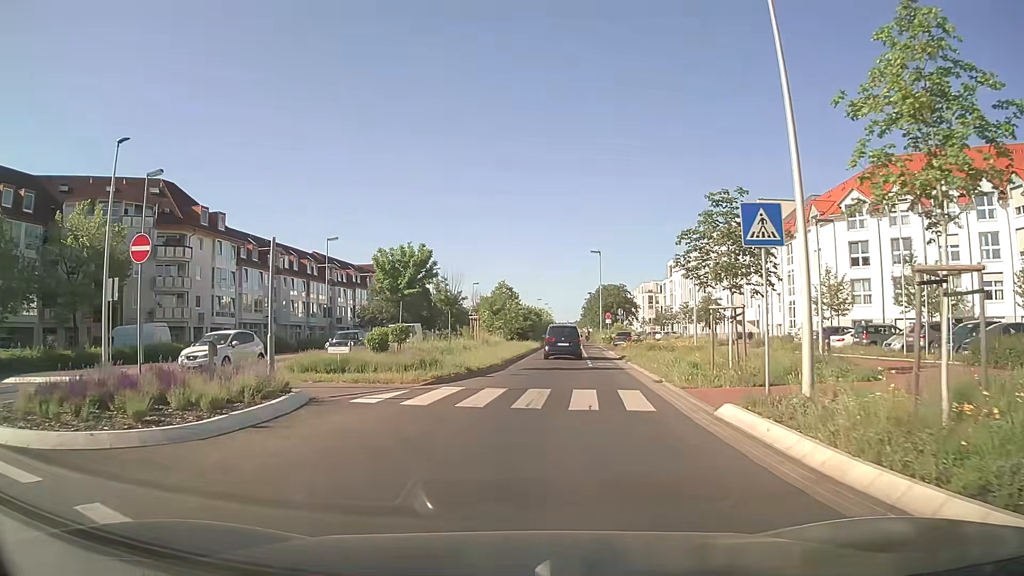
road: secondary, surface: asphalt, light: Day
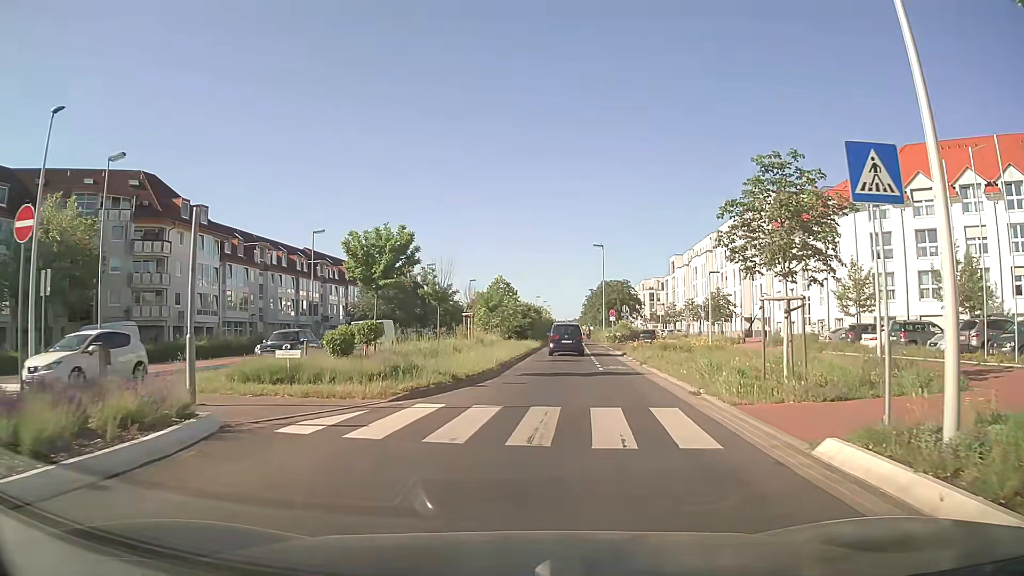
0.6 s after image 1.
(0.0, +4.0) m; 0°
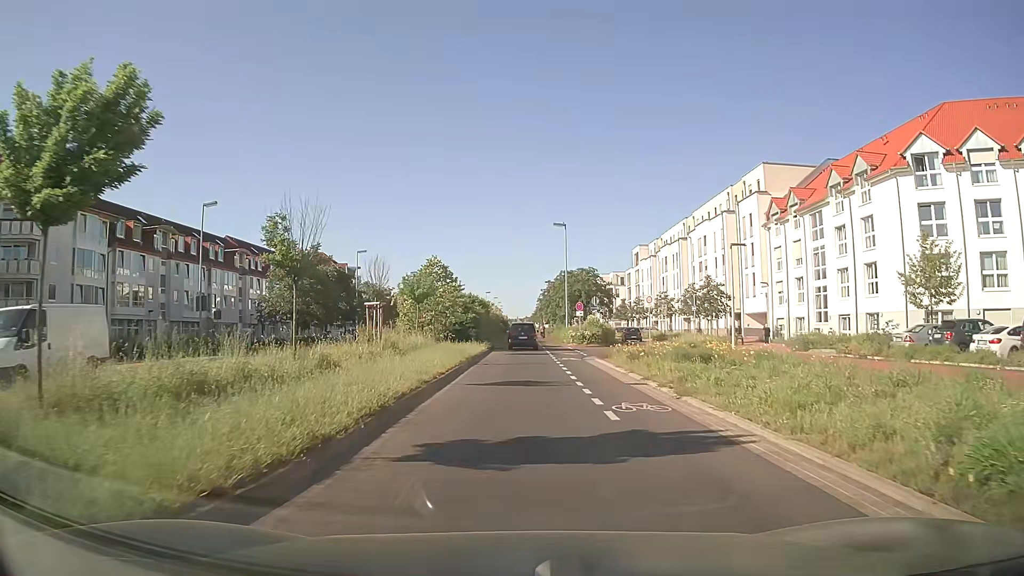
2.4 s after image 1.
(+0.6, +13.3) m; +4°
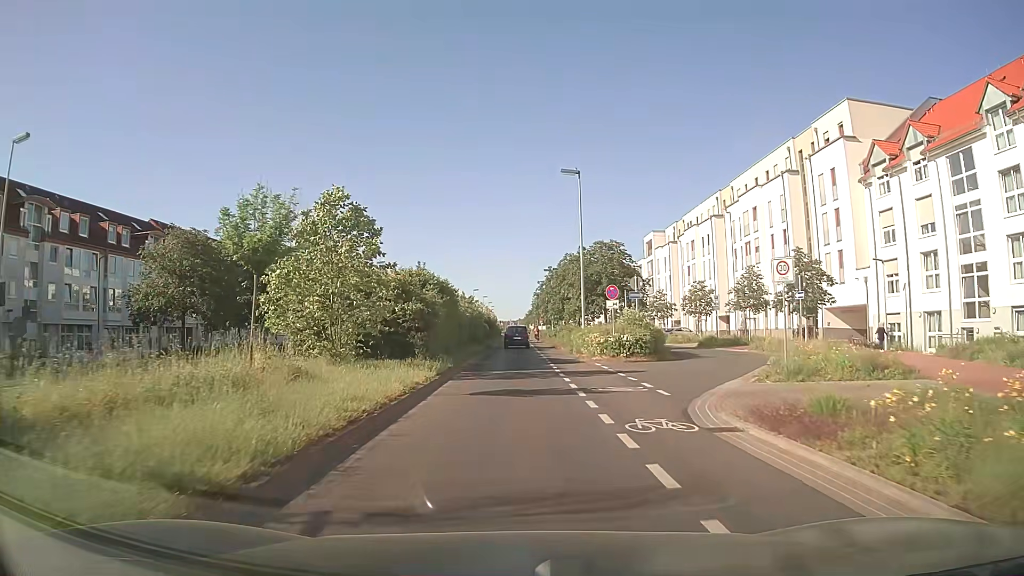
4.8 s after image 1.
(+0.2, +20.6) m; +1°
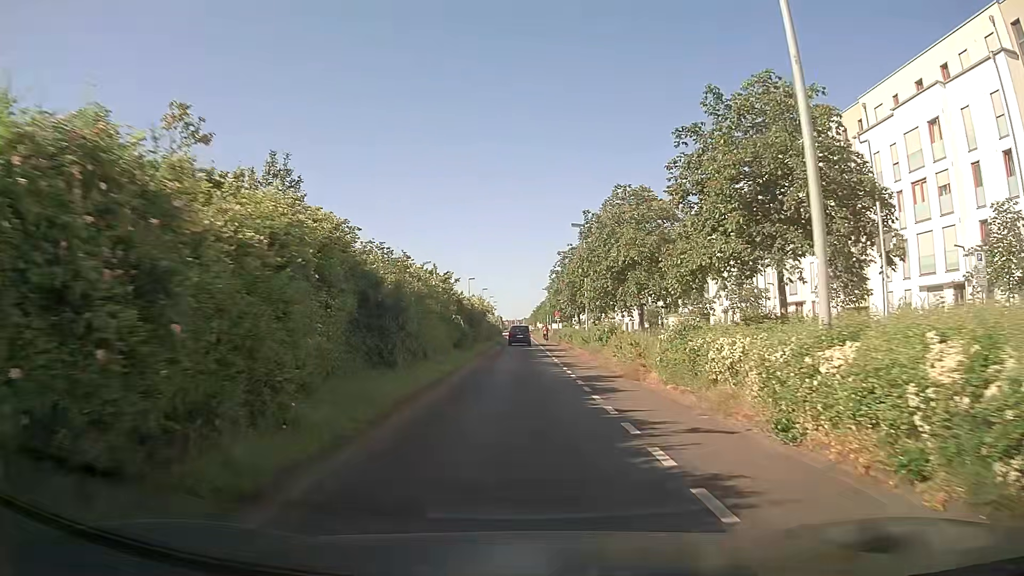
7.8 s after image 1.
(-0.2, +29.3) m; 0°
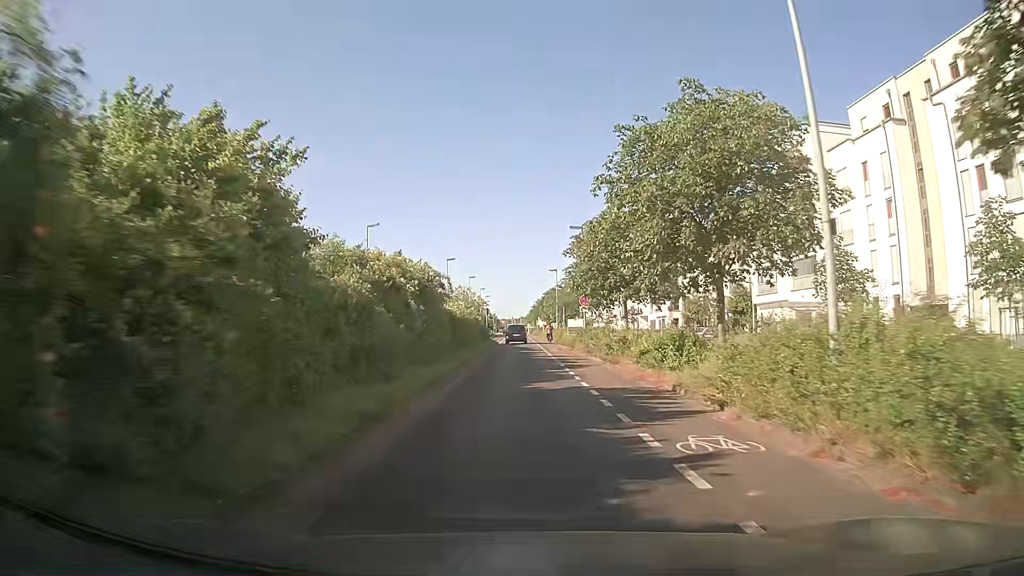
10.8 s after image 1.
(0.0, +31.4) m; 0°
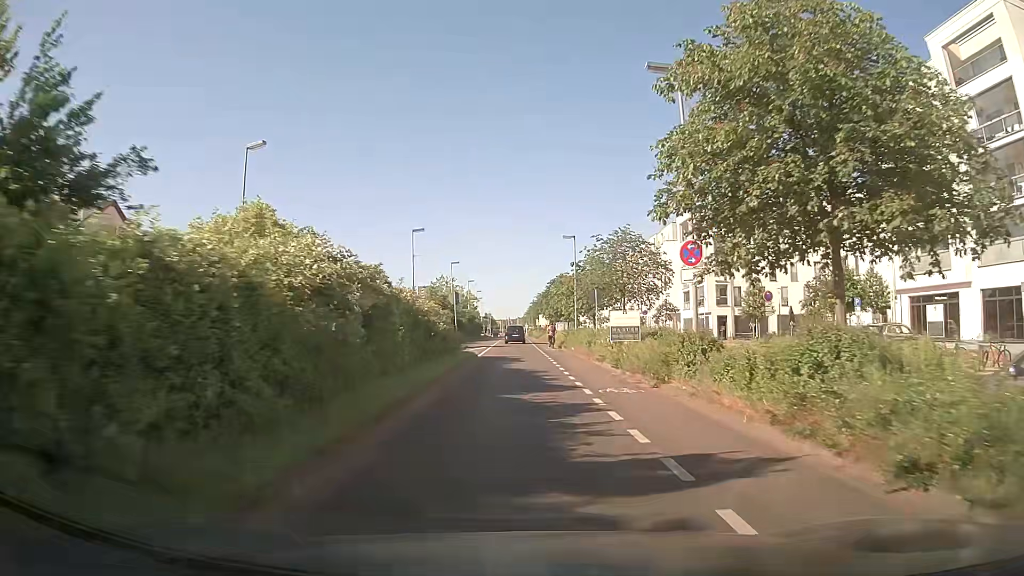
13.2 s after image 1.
(0.0, +26.1) m; 0°
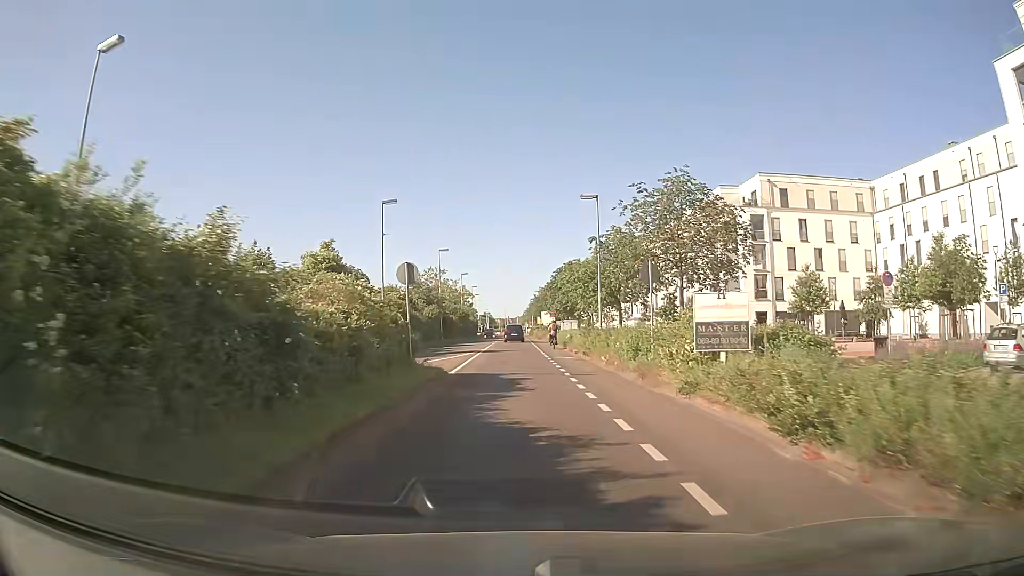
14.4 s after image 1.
(+0.1, +13.3) m; +1°
